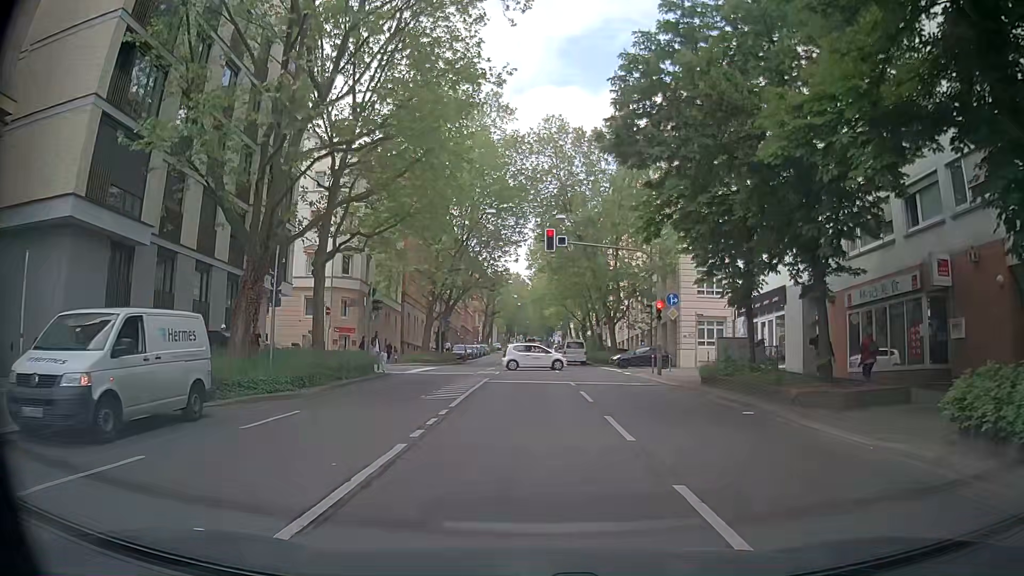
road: secondary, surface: asphalt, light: Day
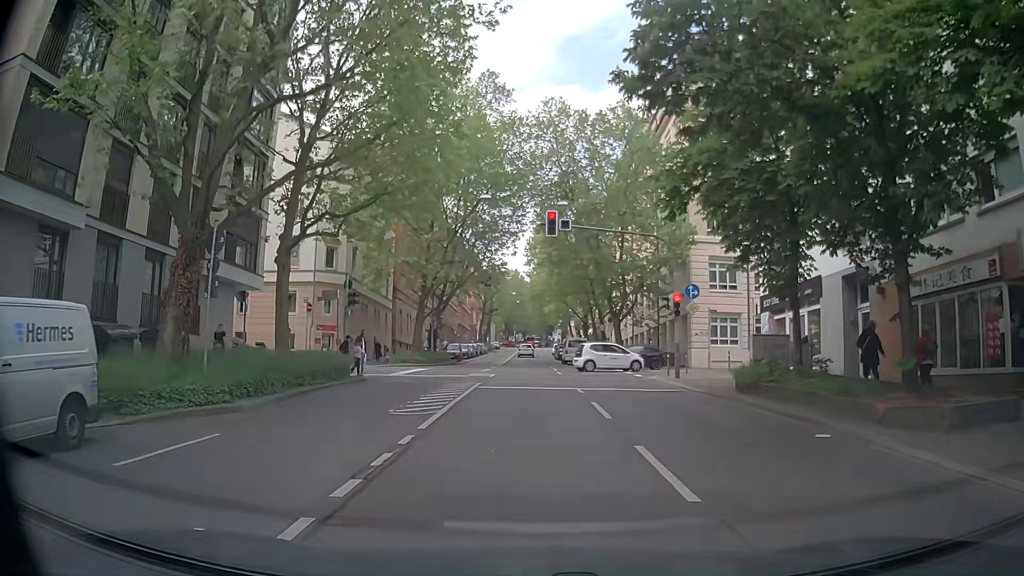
(0.0, +3.7) m; 0°
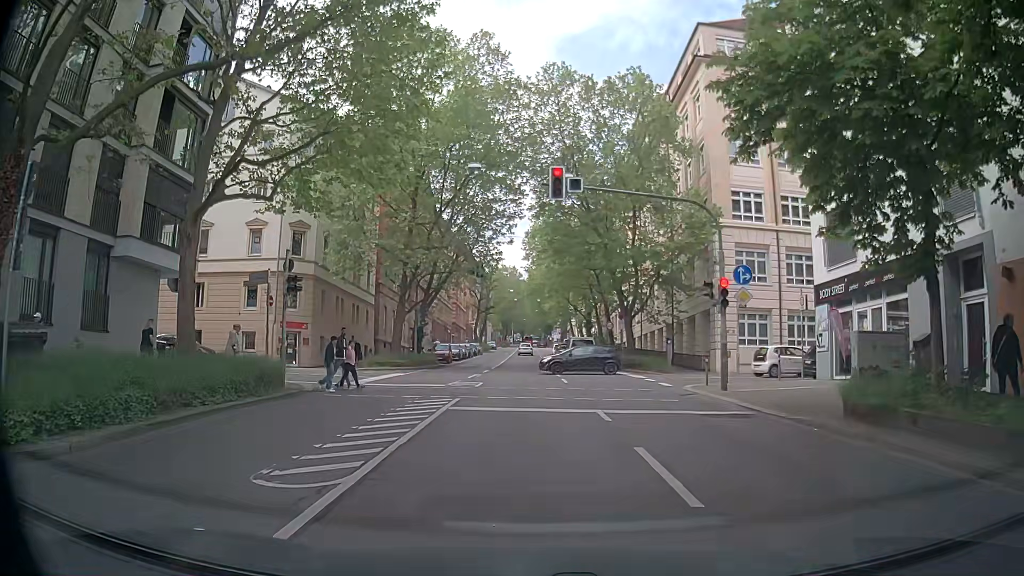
(0.0, +6.3) m; +2°
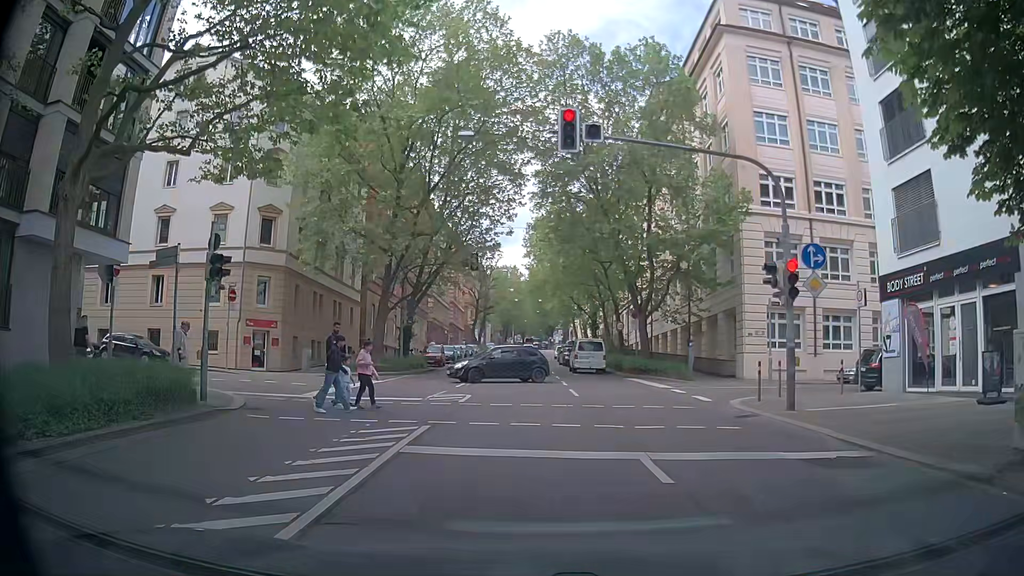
(-0.2, +4.9) m; -1°
